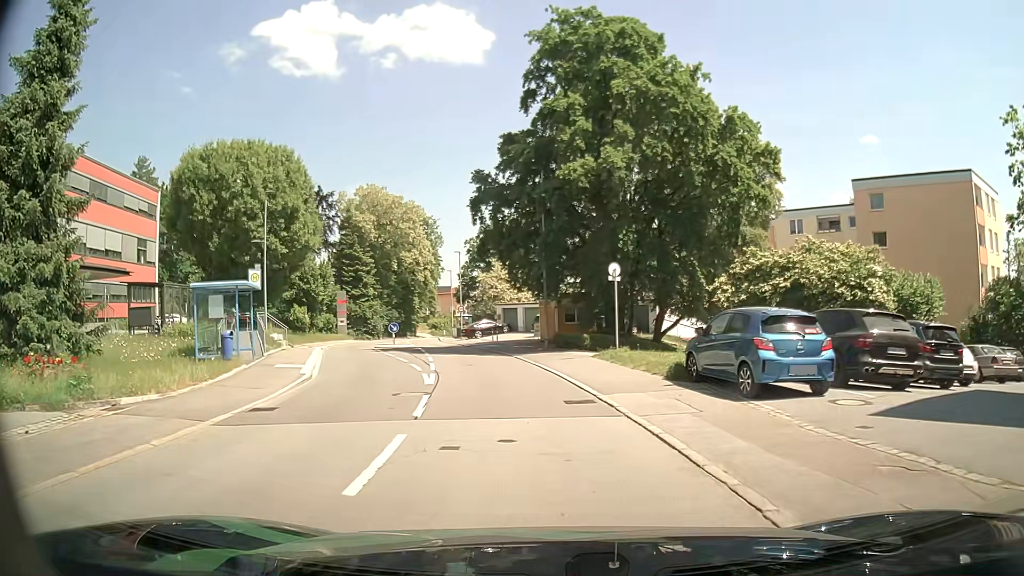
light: Day
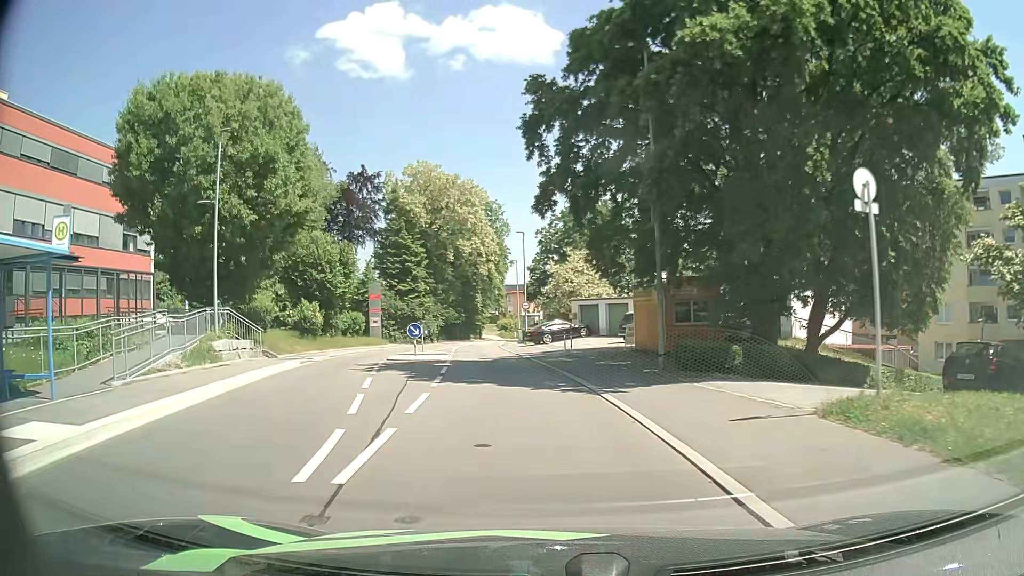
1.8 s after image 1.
(-0.7, +14.0) m; -6°
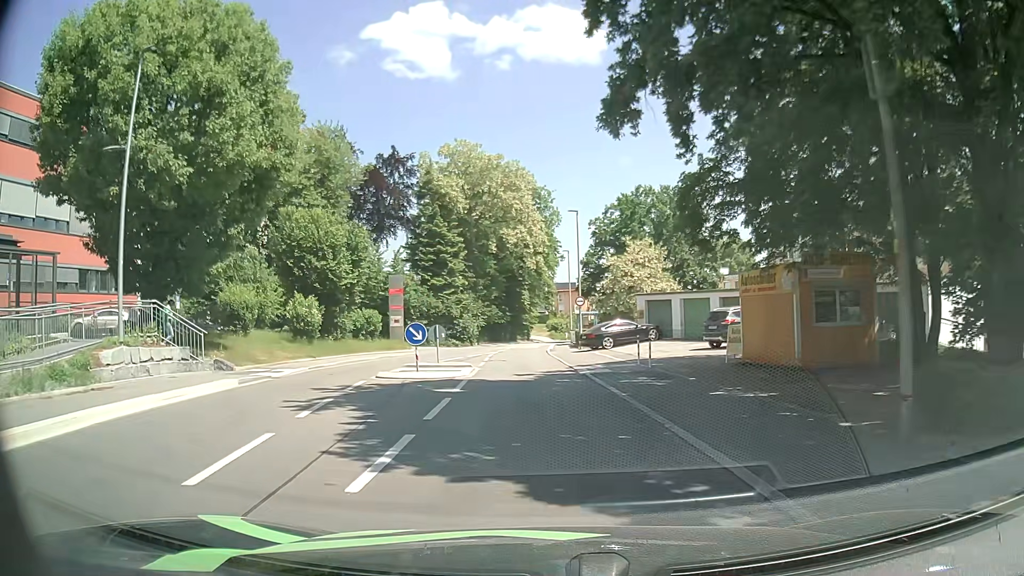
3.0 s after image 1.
(-0.3, +9.4) m; -5°
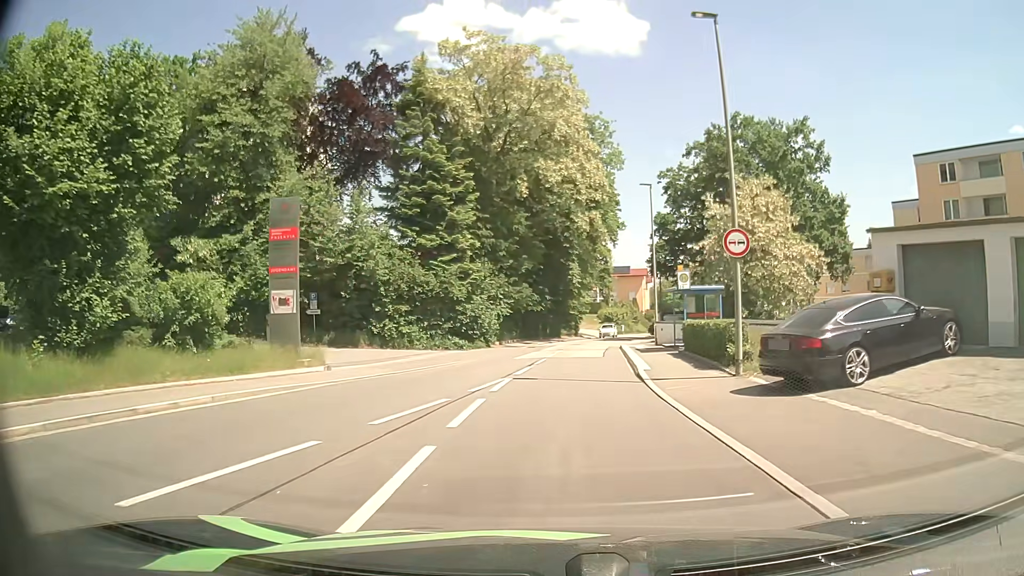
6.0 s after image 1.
(-0.8, +25.3) m; -3°
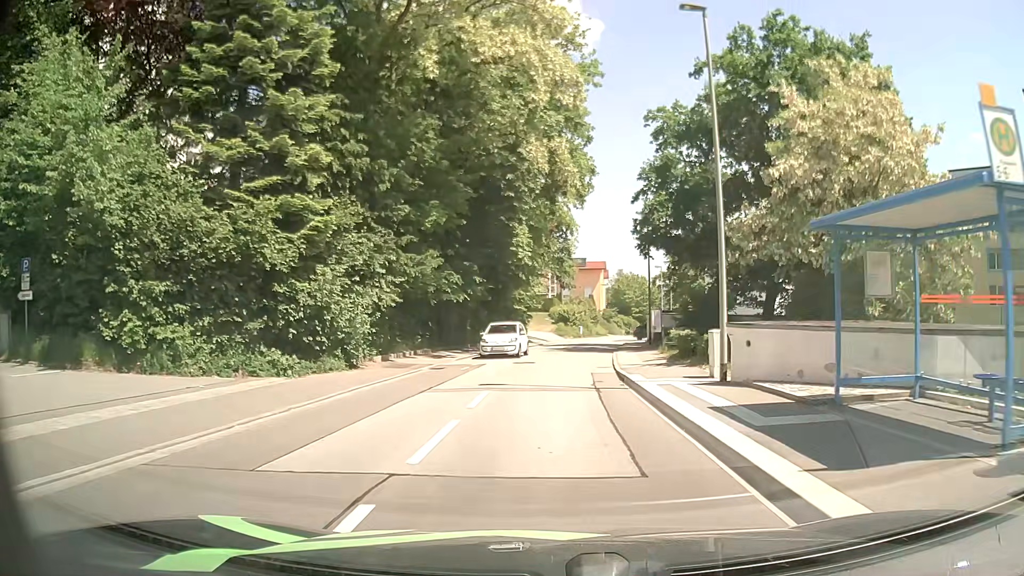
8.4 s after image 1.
(+0.7, +20.2) m; +5°
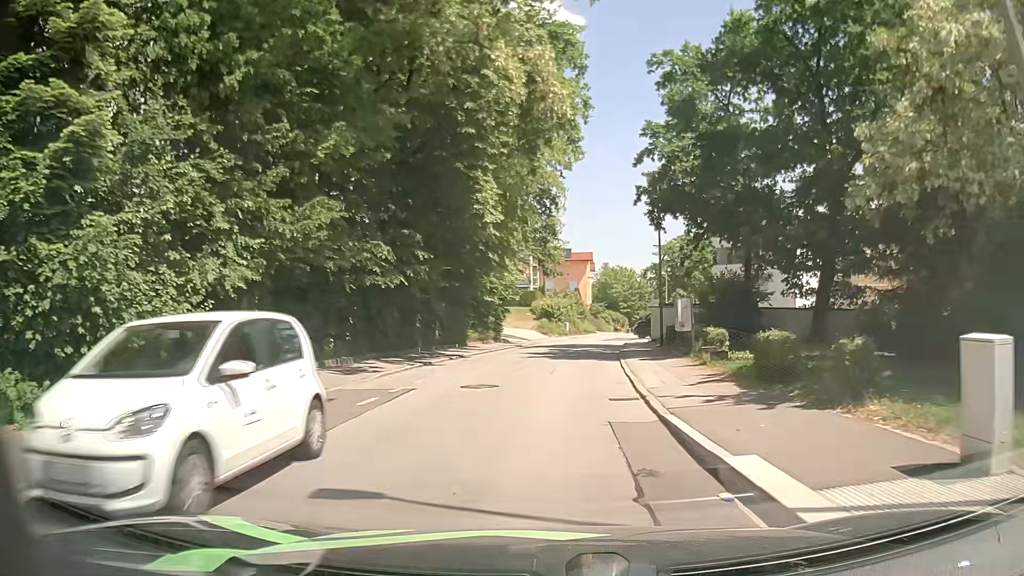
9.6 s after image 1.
(+0.1, +10.1) m; +1°
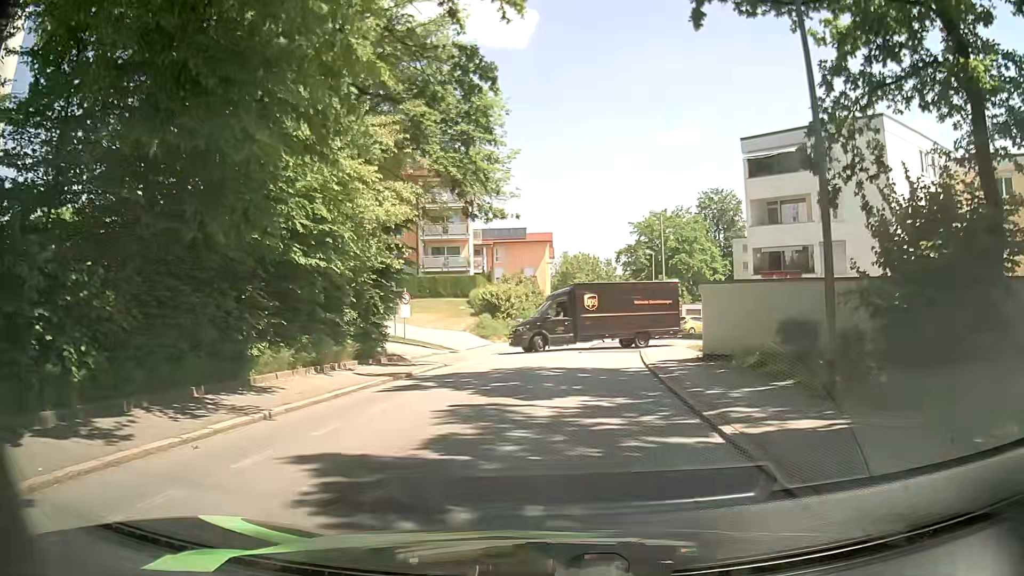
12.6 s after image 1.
(+0.7, +22.5) m; +5°
